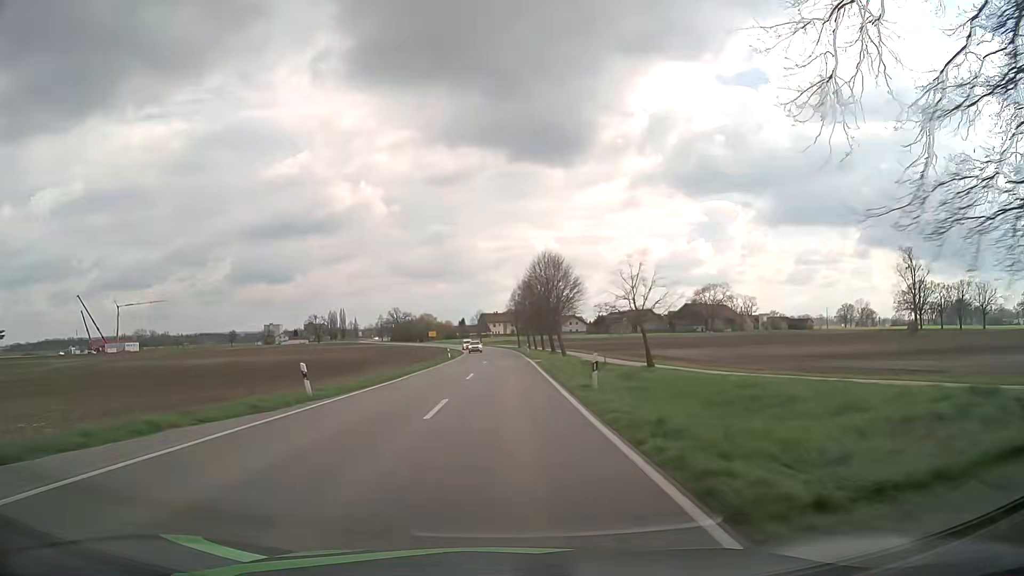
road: tertiary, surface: asphalt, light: Day
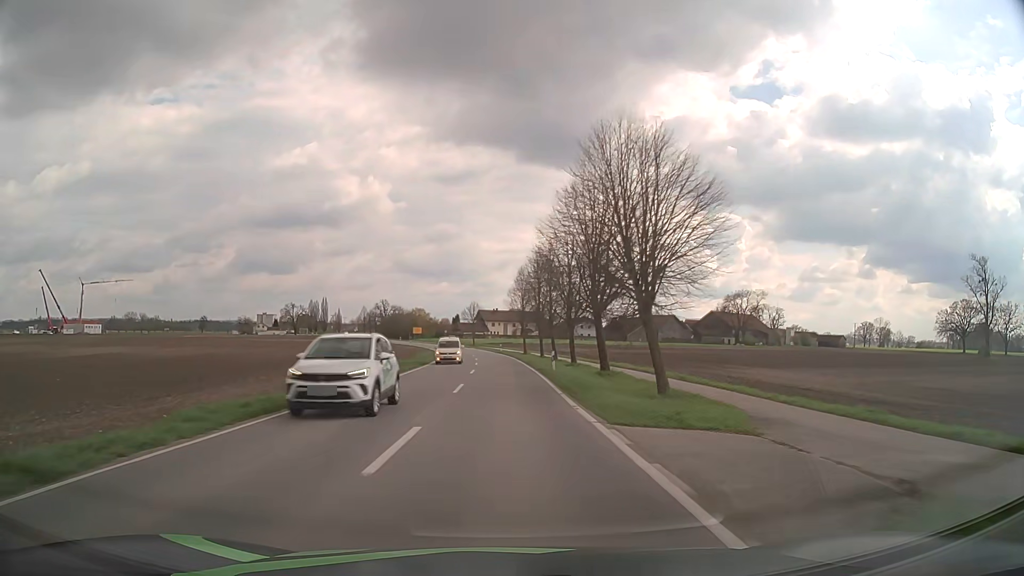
(-0.1, +36.2) m; 0°
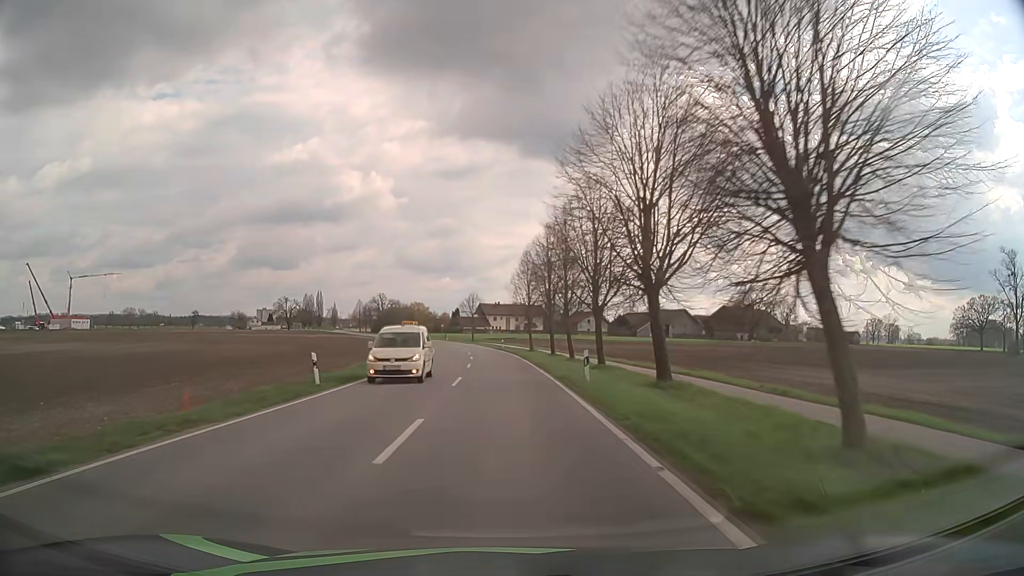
(0.0, +12.0) m; 0°
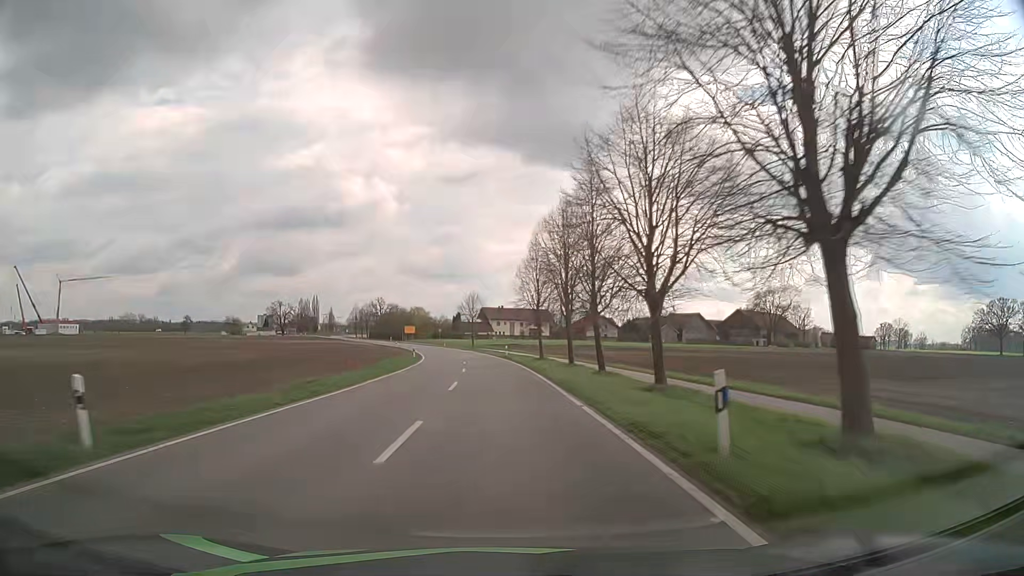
(-0.1, +12.0) m; -1°
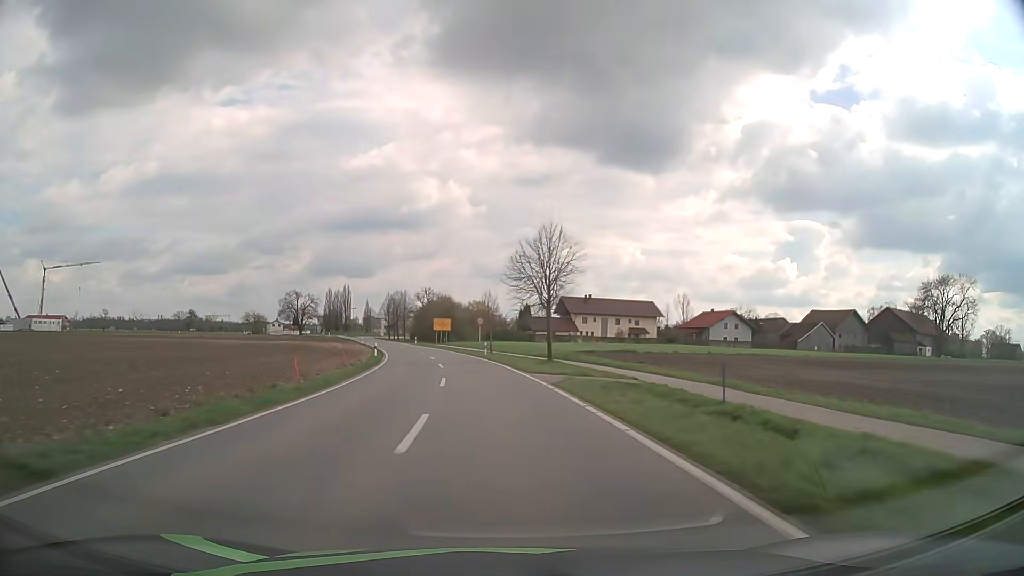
(-2.5, +59.9) m; -6°
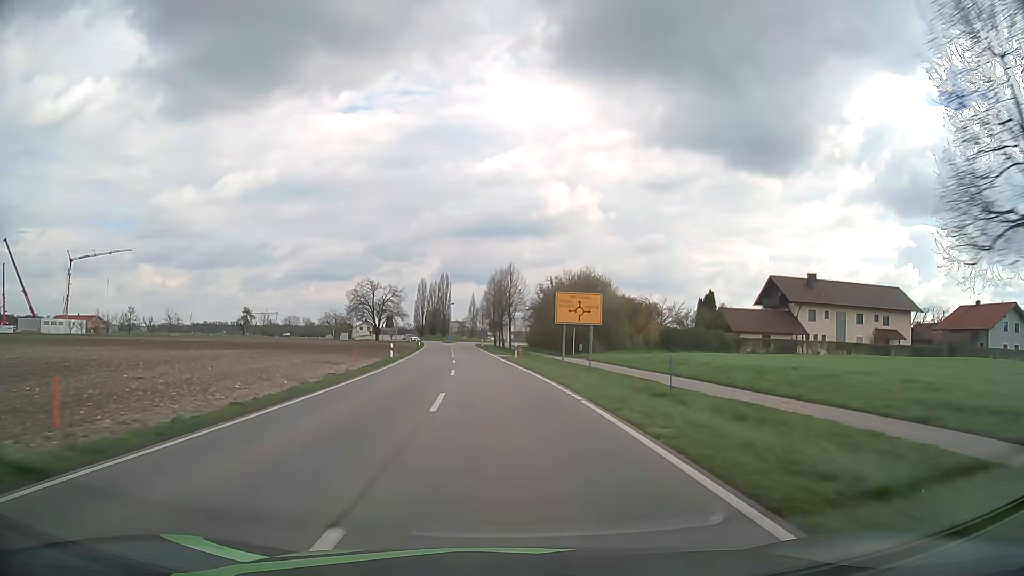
(-5.3, +55.1) m; -11°
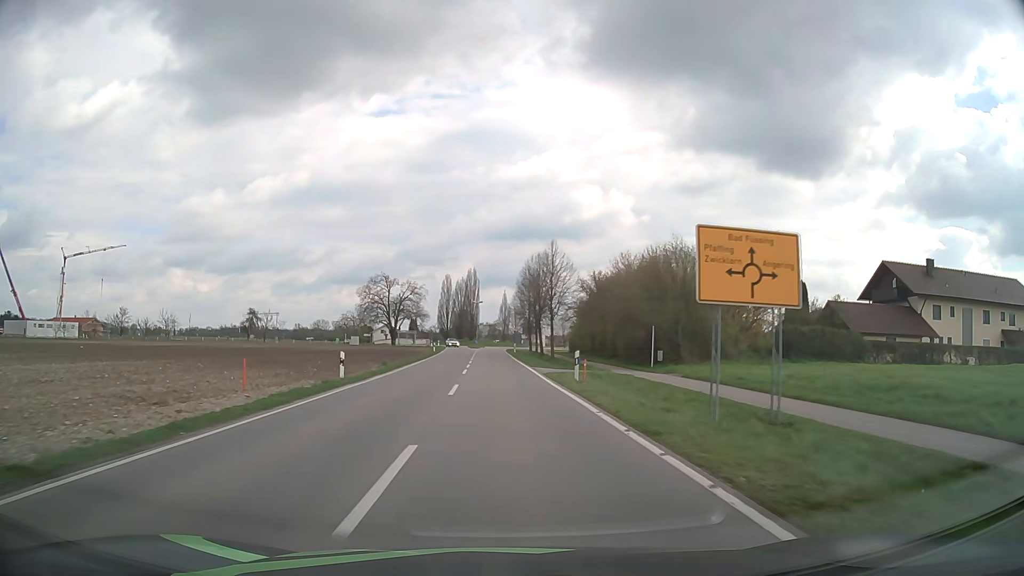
(-0.5, +20.0) m; -3°
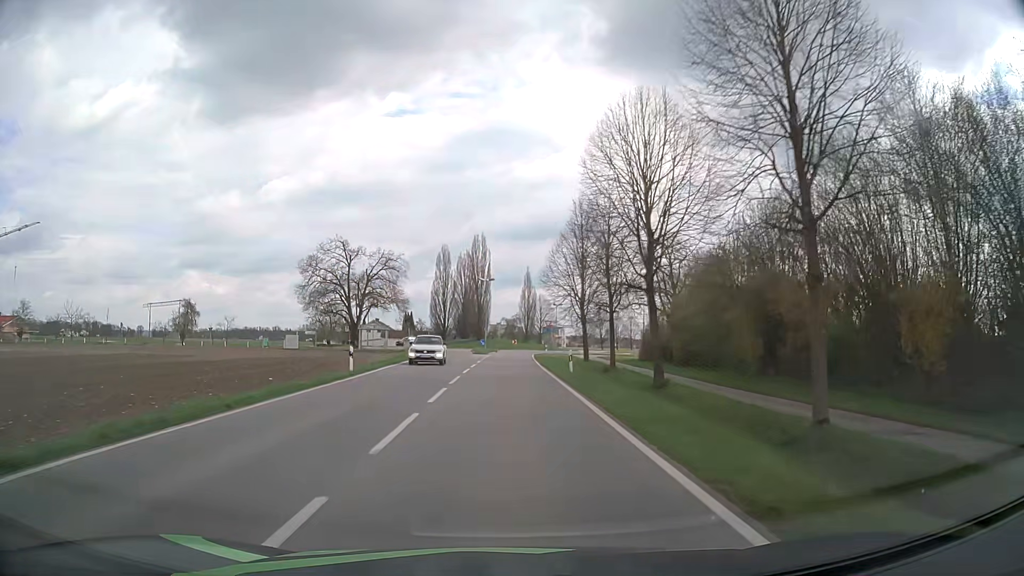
(-0.9, +45.9) m; -2°
